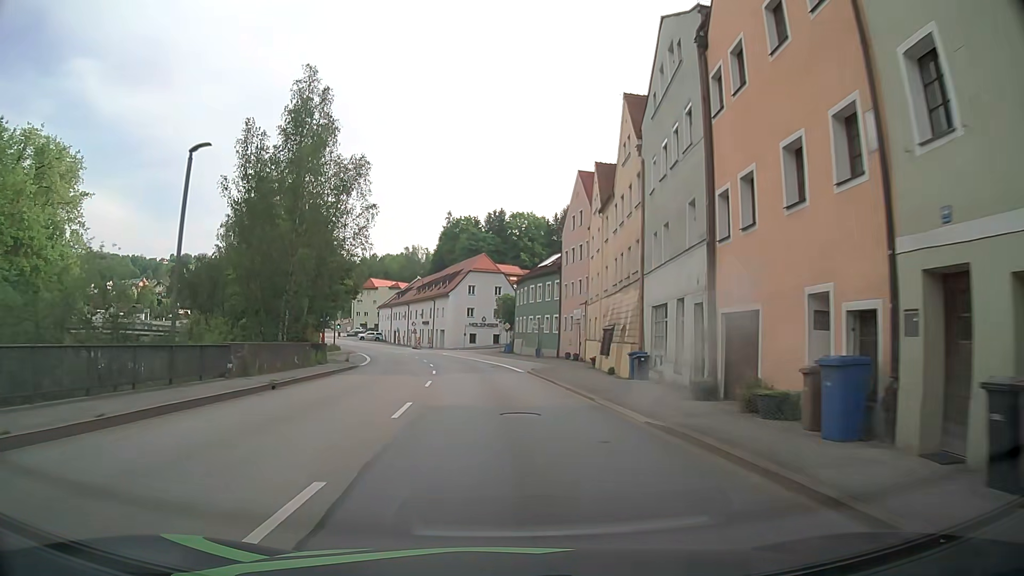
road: primary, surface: asphalt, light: Day
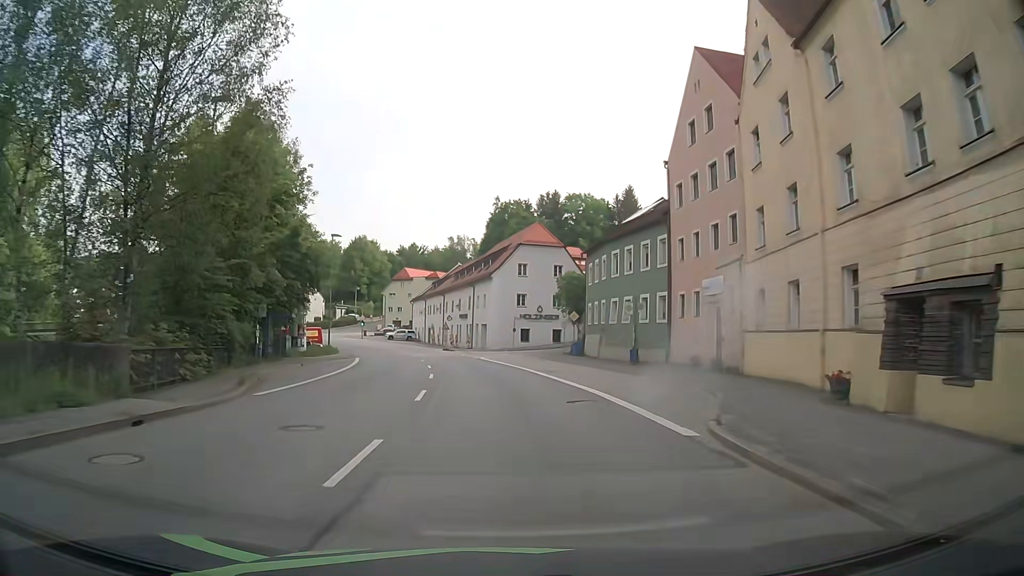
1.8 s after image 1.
(-1.0, +24.2) m; -5°
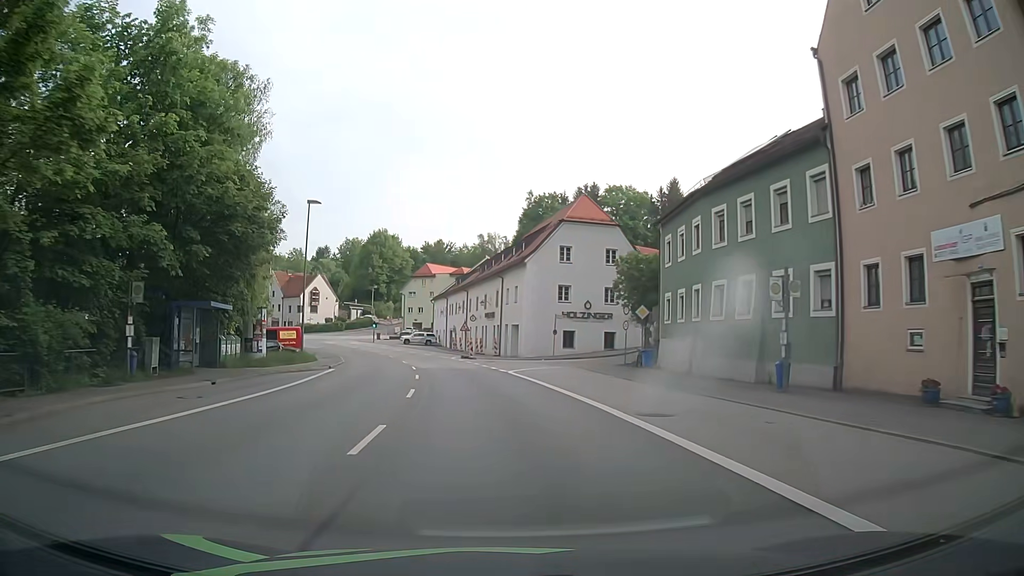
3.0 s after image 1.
(-0.3, +16.1) m; -3°
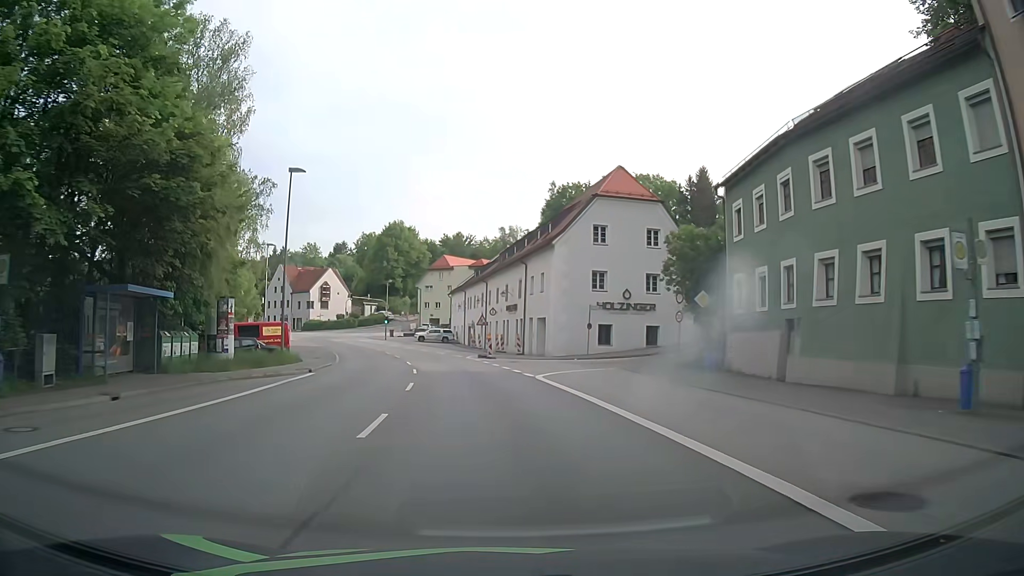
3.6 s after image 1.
(-0.1, +8.0) m; -2°
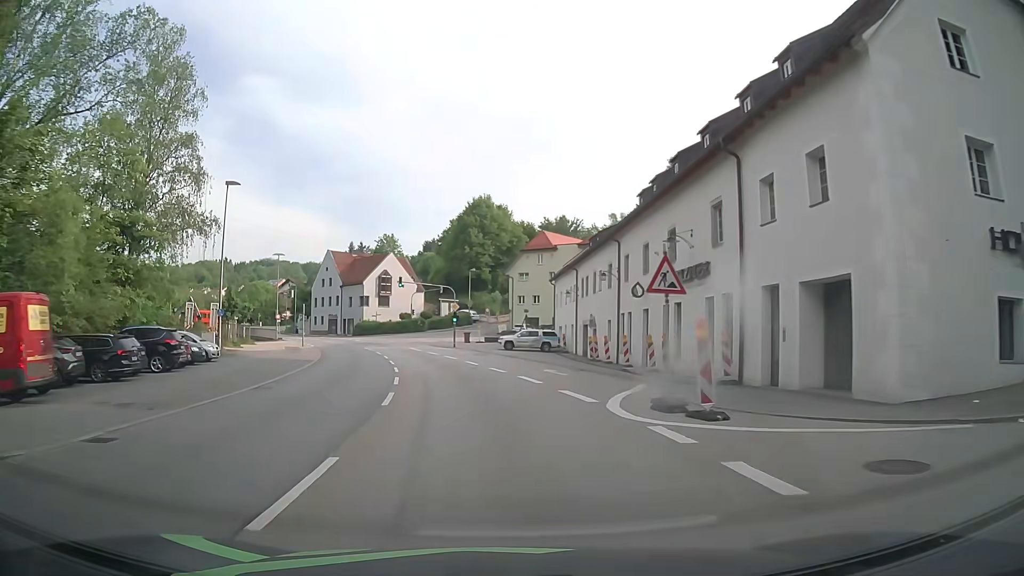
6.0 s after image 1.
(-2.5, +31.6) m; -9°
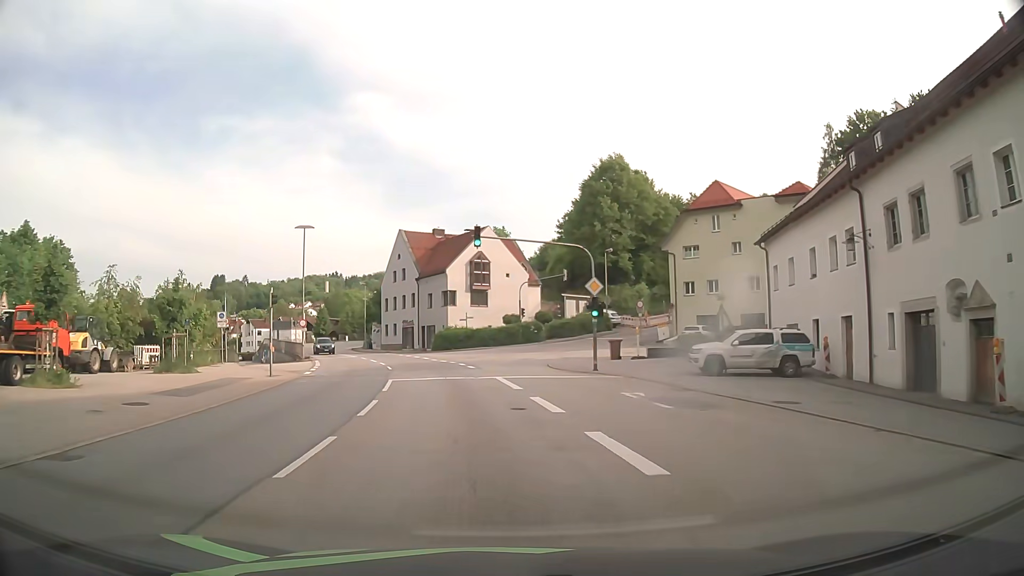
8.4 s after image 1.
(-2.4, +30.7) m; -10°
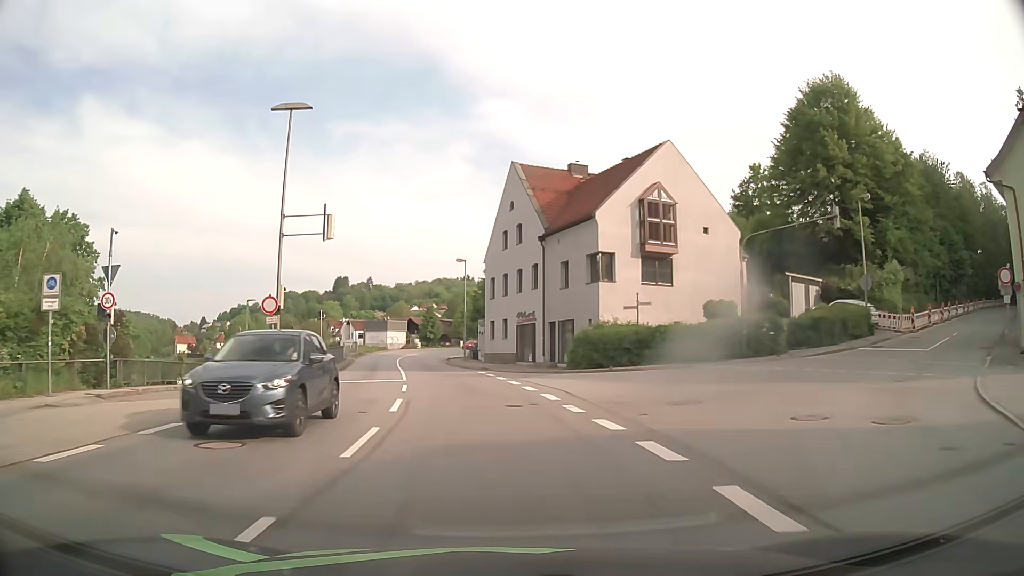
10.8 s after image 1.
(-3.0, +29.3) m; -12°
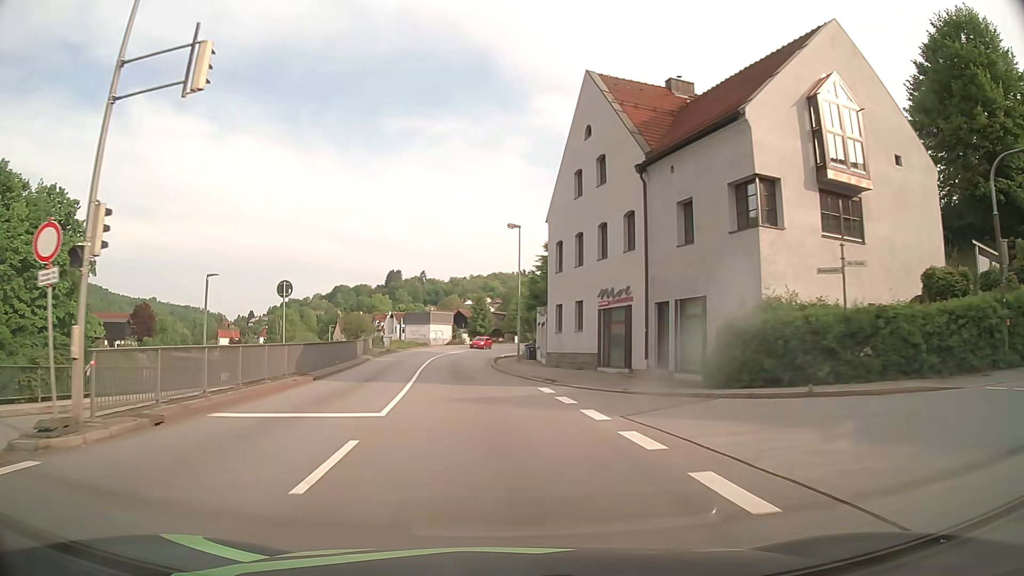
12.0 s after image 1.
(-0.6, +14.4) m; -5°
